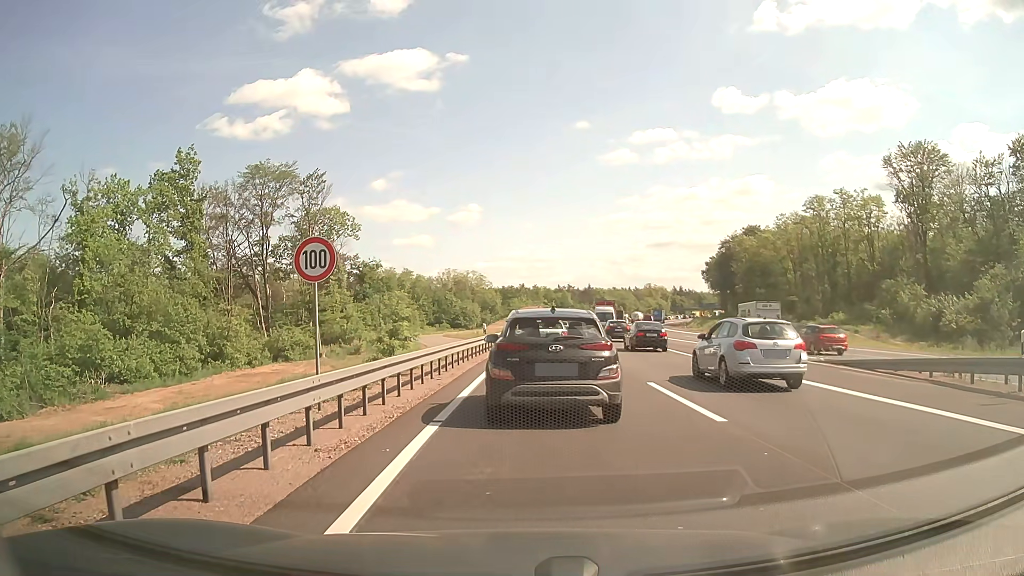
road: motorway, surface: asphalt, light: Day
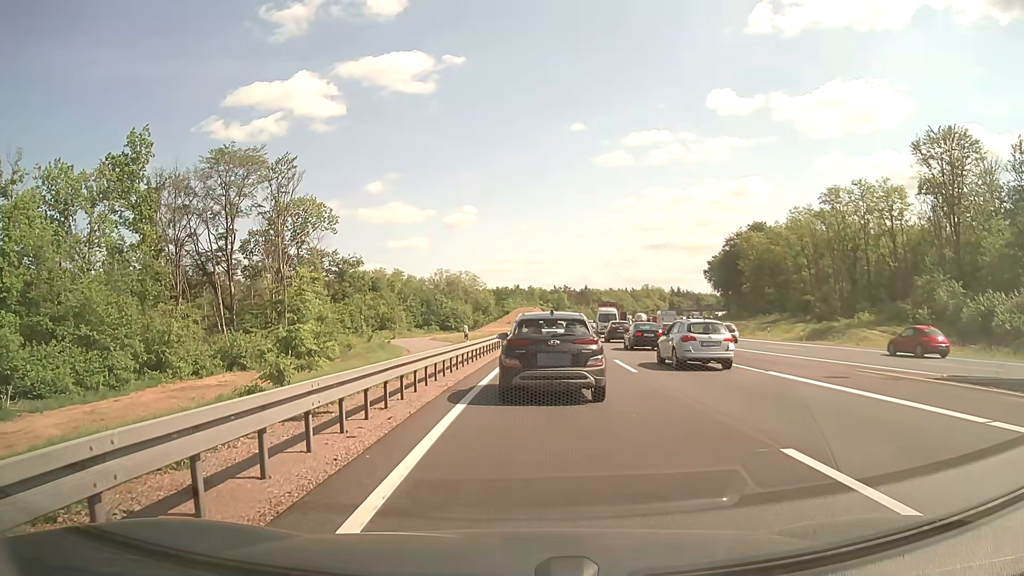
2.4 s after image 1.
(+0.1, +8.4) m; +1°
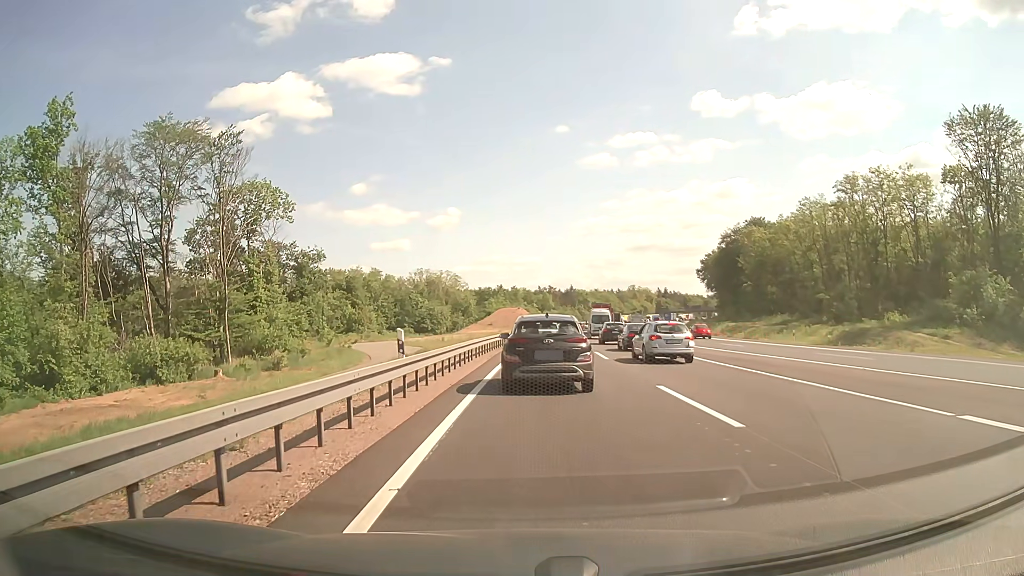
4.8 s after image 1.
(+0.1, +10.4) m; +2°
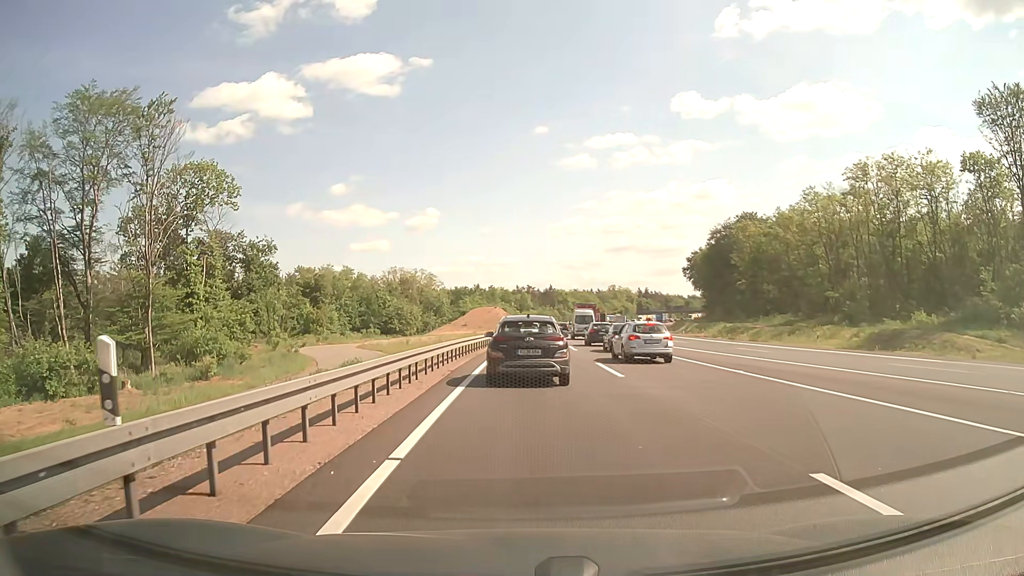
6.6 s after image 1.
(+0.2, +9.2) m; +2°
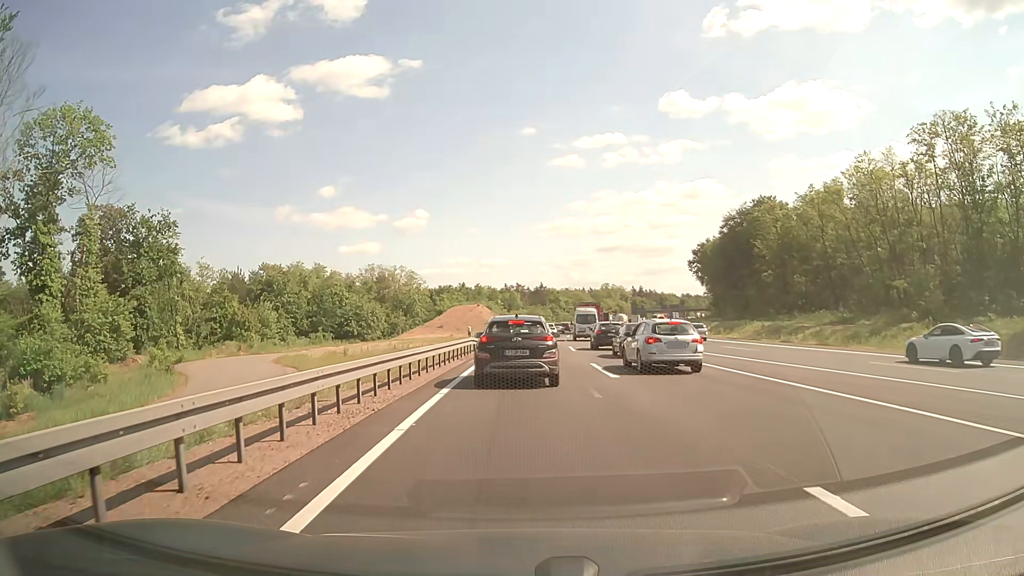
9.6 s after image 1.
(+0.3, +18.8) m; +1°
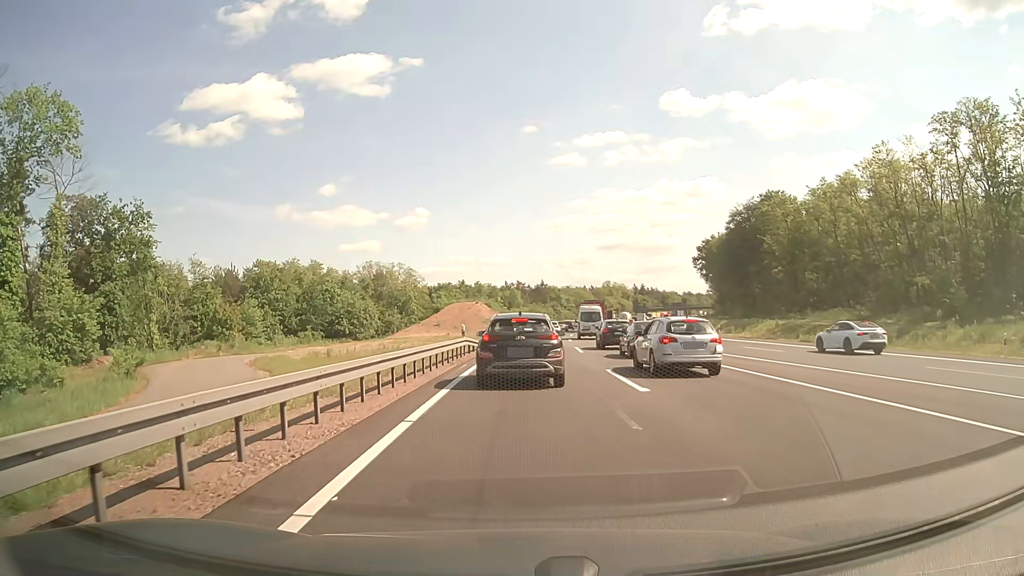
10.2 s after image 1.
(0.0, +4.0) m; 0°
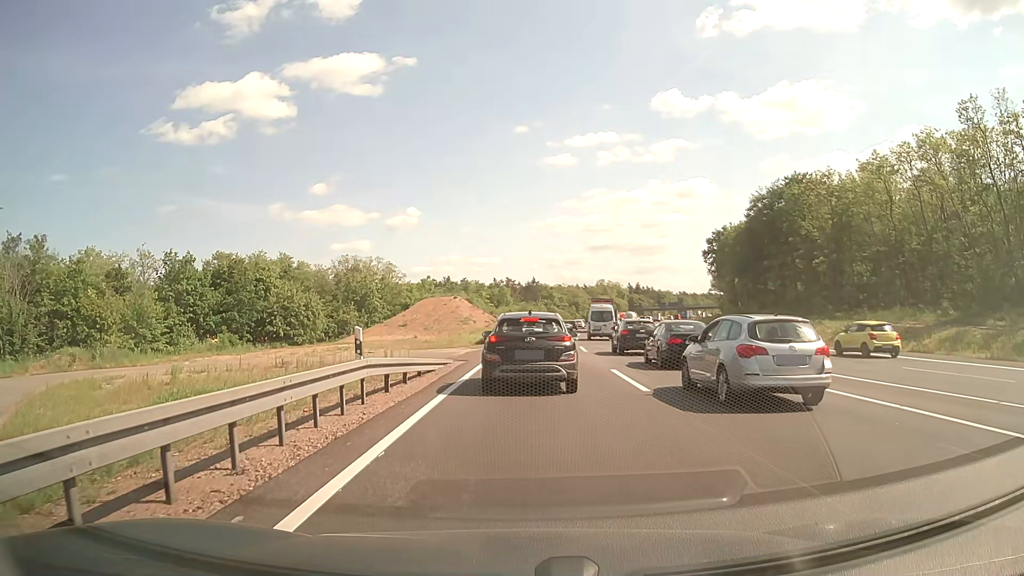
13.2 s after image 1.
(+0.1, +17.6) m; +1°
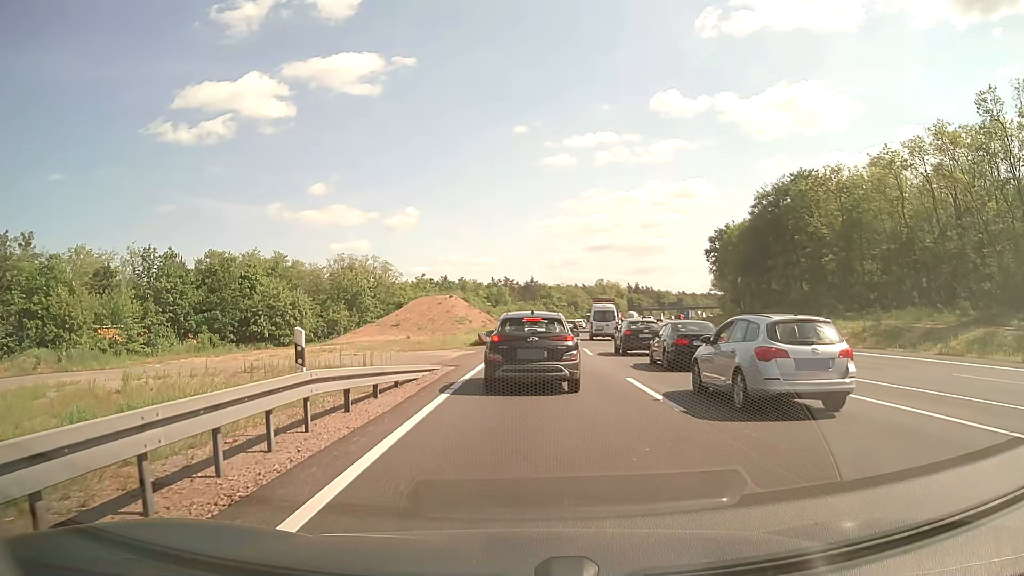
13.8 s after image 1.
(0.0, +3.1) m; 0°
(0, +10) (0, +20) (+1, +30) (+1, +40) (+2, +50) (+3, +60) (+4, +70) (+5, +80) (+6, +90) (+7, +100) m
